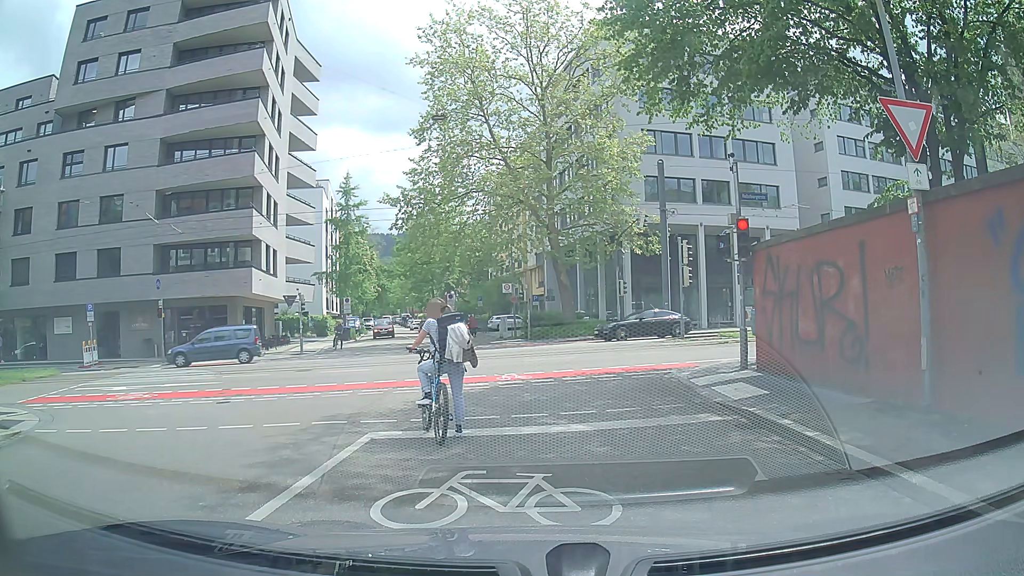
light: Day
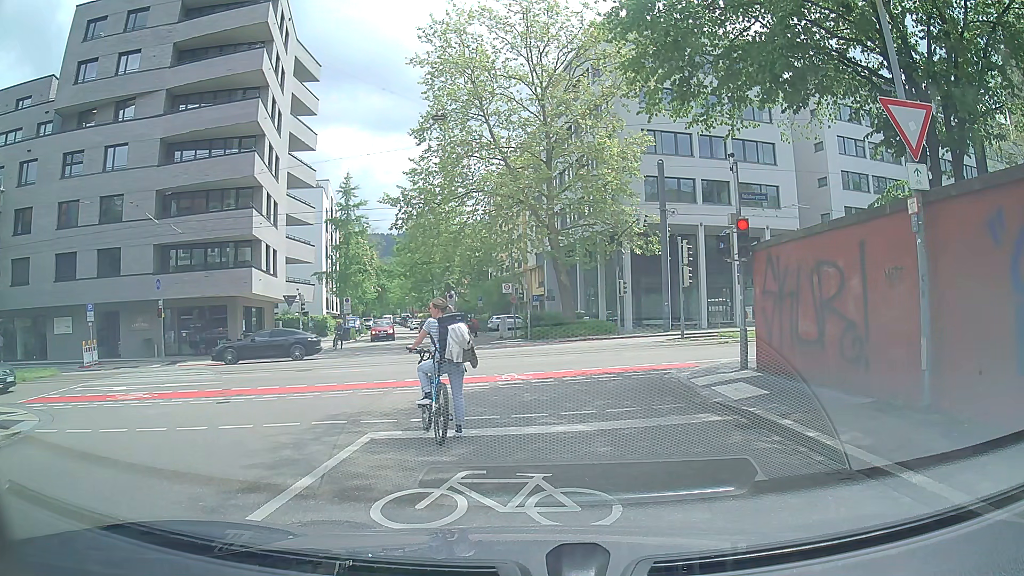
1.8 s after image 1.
(0.0, 0.0) m; 0°
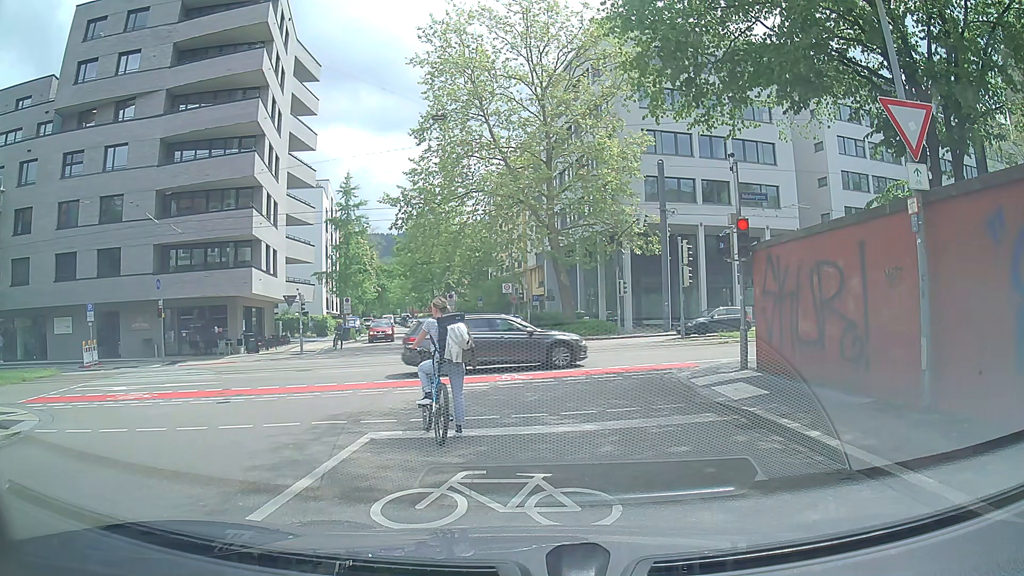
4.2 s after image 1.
(0.0, 0.0) m; 0°
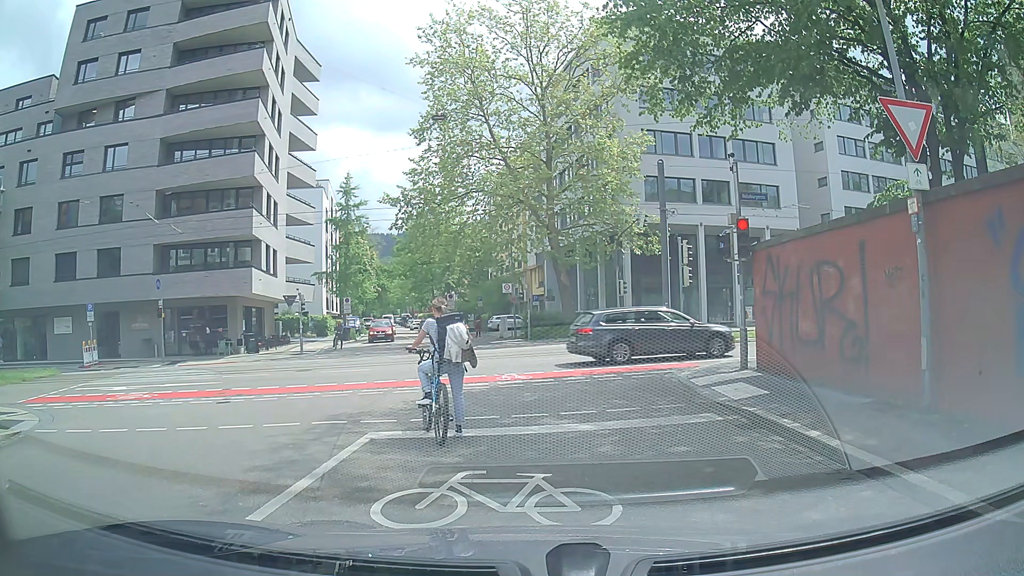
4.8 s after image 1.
(0.0, 0.0) m; 0°
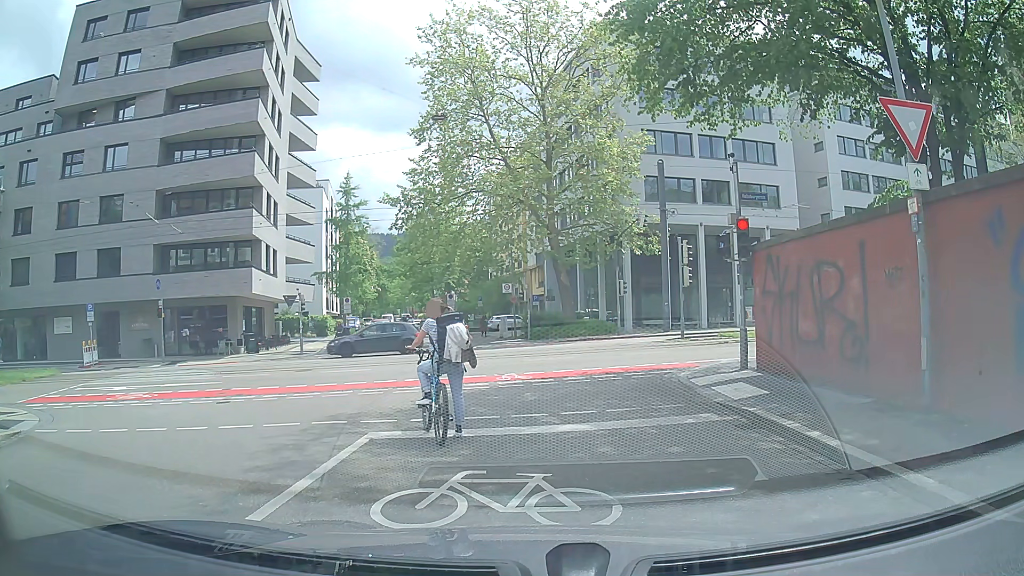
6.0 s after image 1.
(0.0, 0.0) m; 0°
